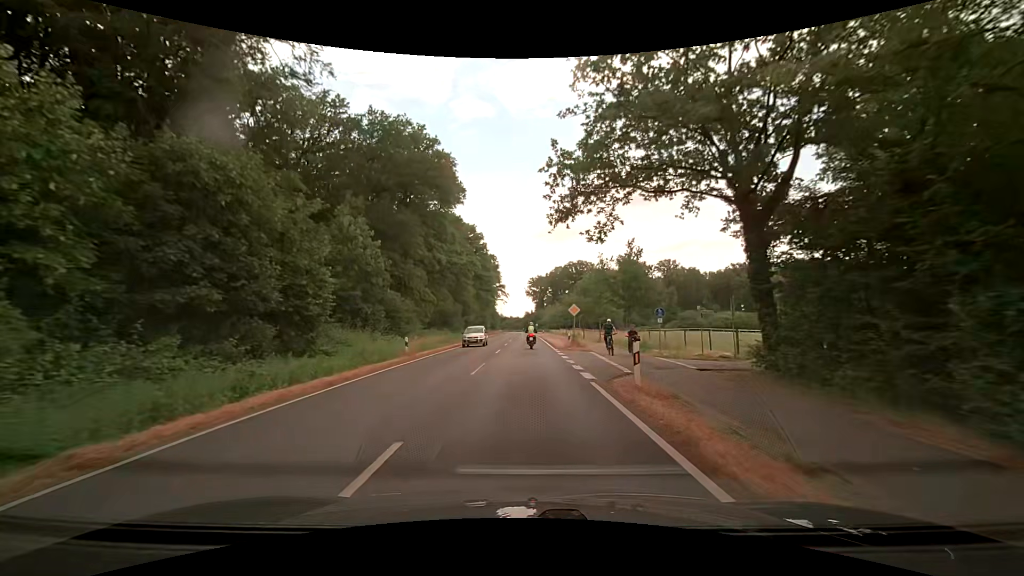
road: secondary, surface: asphalt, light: Day
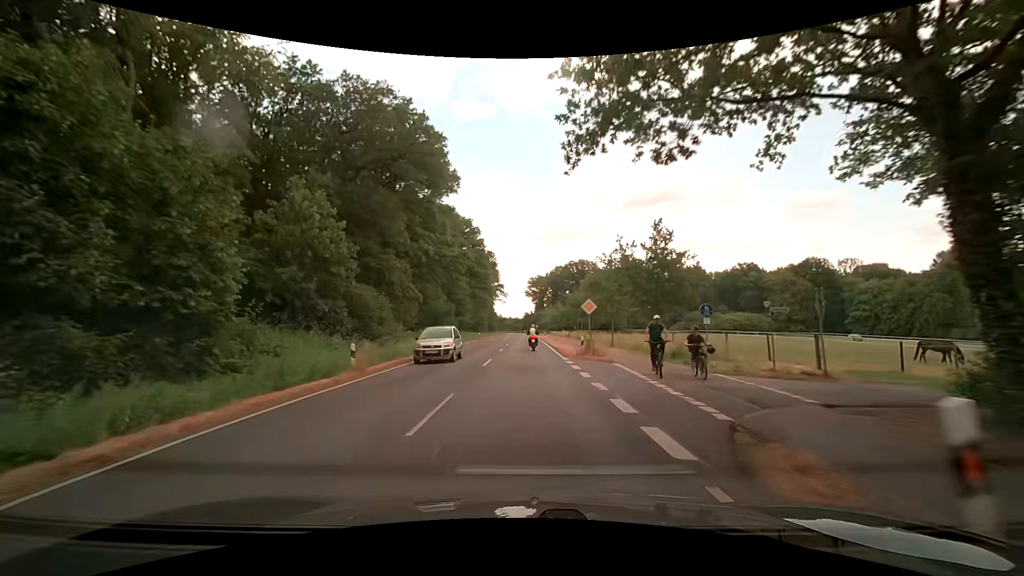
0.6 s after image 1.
(0.0, +7.6) m; +1°
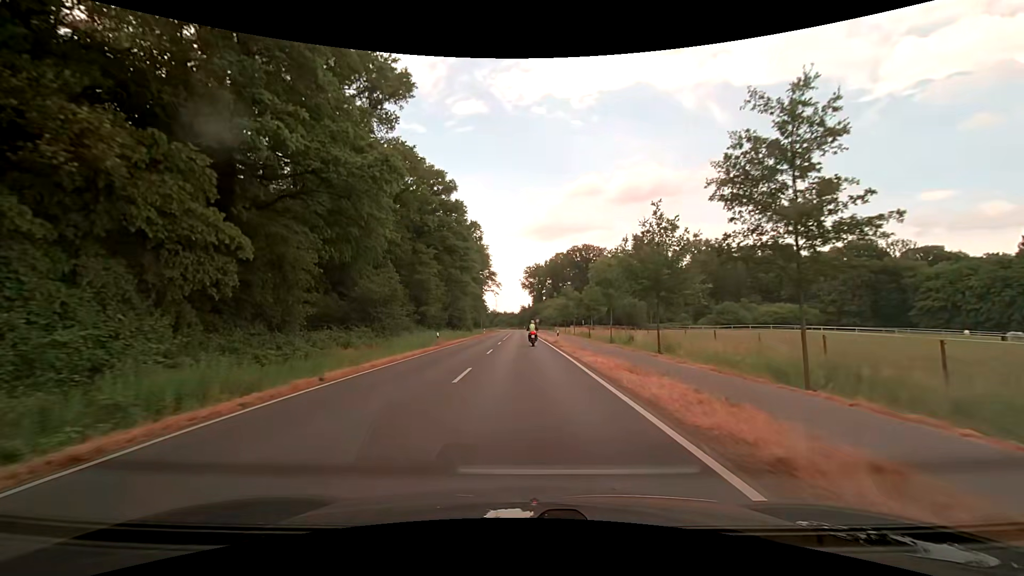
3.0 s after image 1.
(-0.3, +30.5) m; -1°
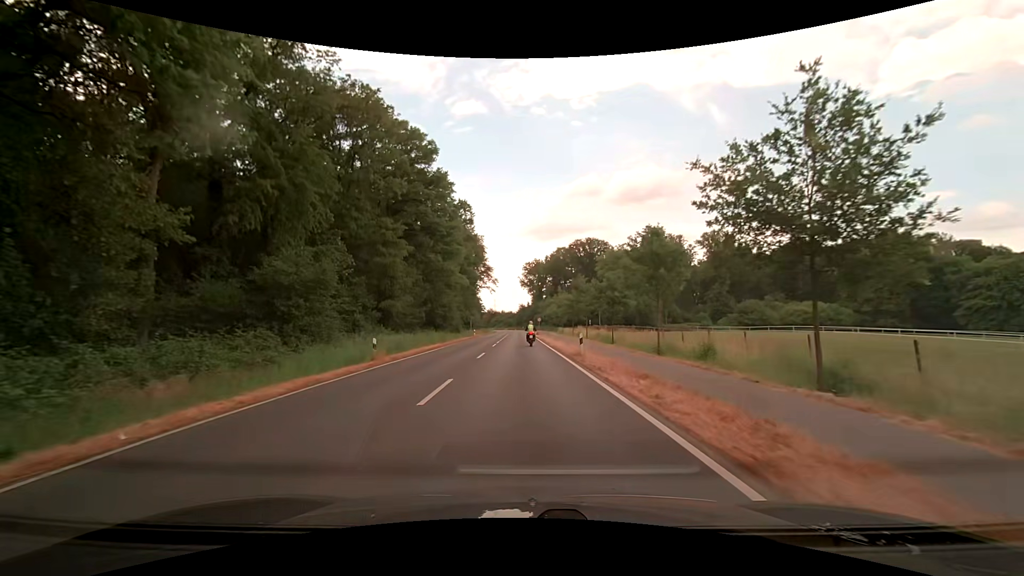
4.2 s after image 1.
(+0.1, +15.3) m; 0°
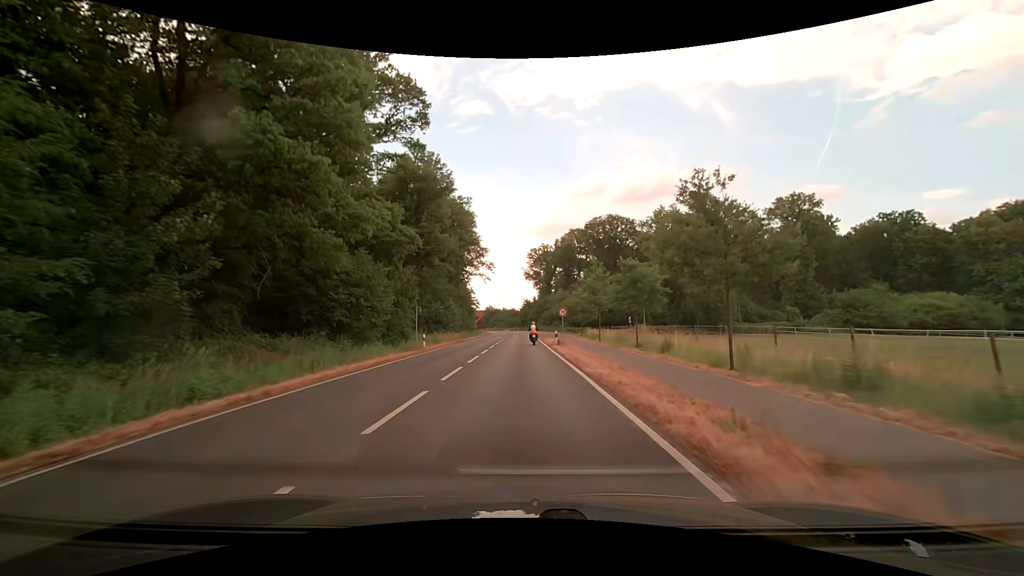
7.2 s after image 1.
(-0.1, +38.3) m; -1°
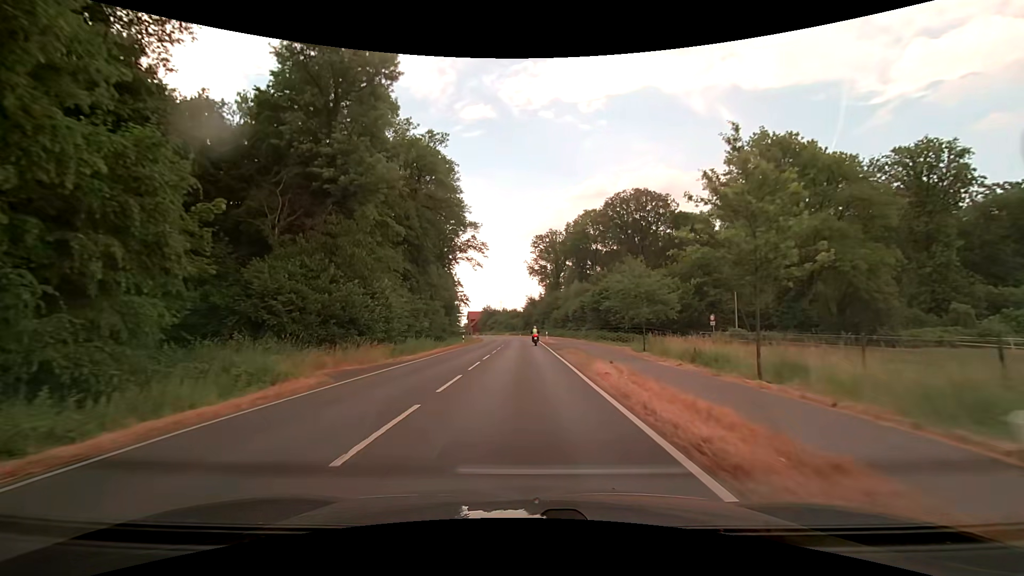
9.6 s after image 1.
(+0.1, +31.6) m; 0°
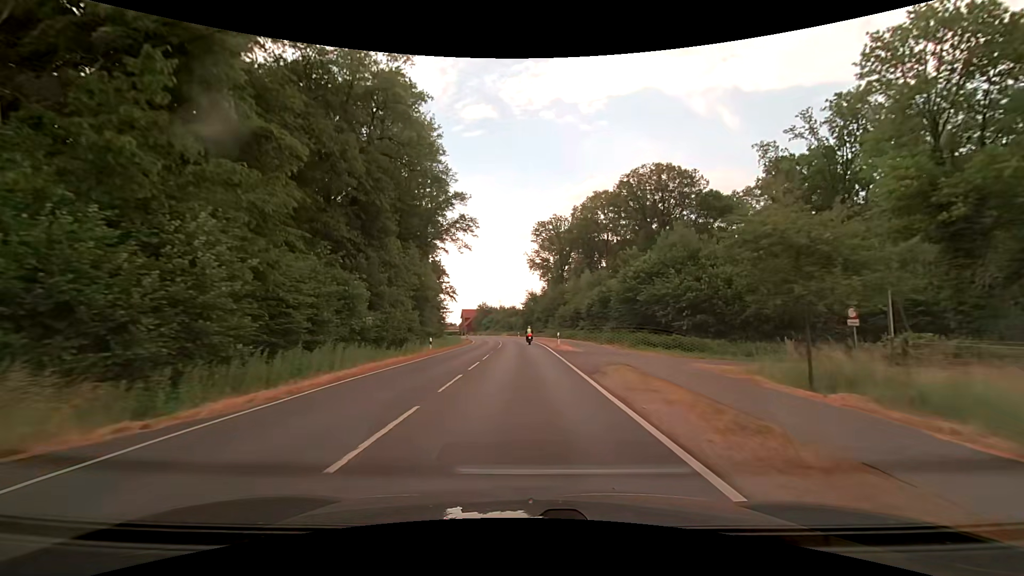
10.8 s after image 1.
(0.0, +18.5) m; 0°
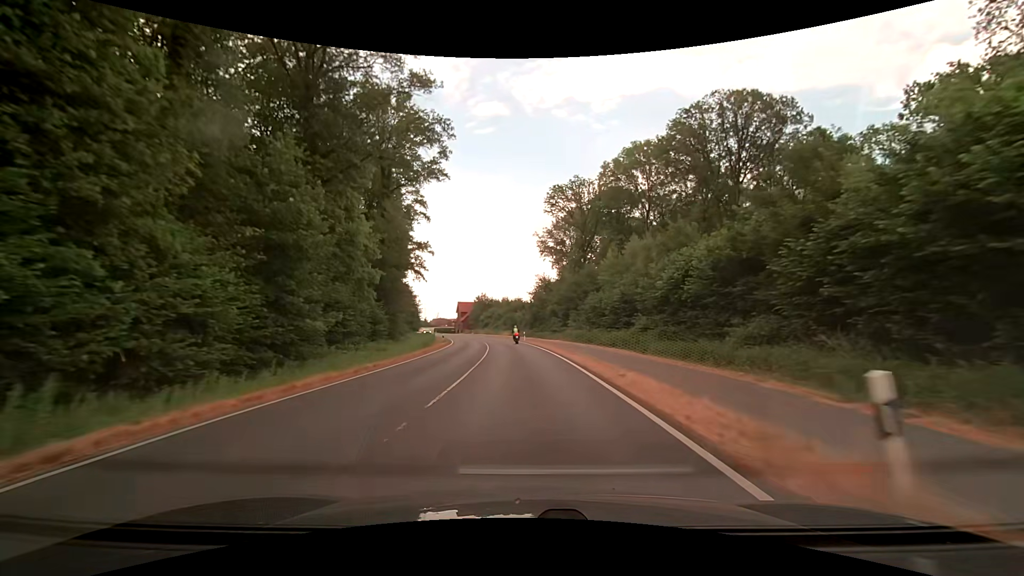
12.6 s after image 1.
(-0.2, +30.9) m; -1°
